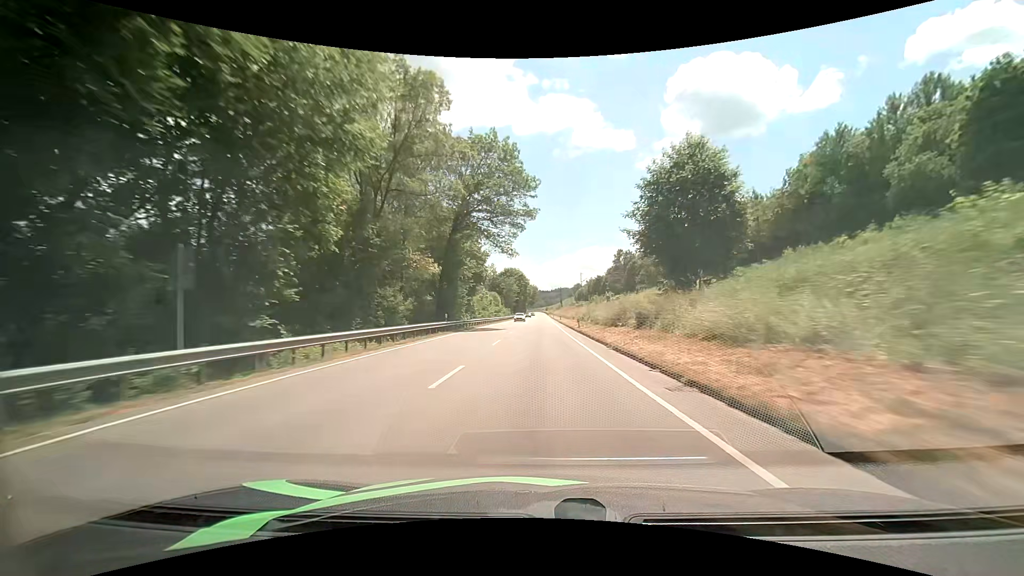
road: primary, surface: asphalt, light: Day
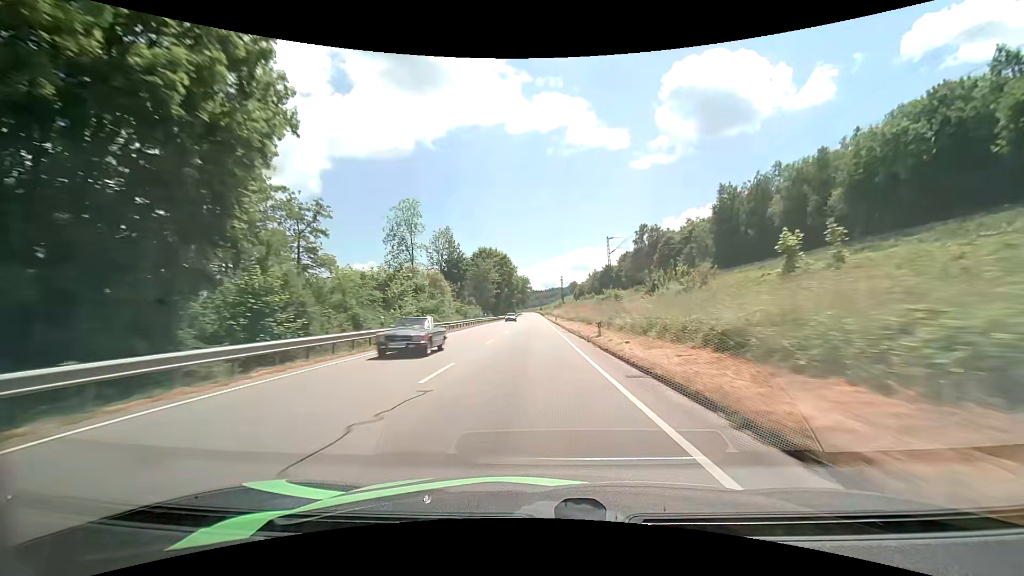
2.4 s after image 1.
(+0.4, +60.4) m; +1°
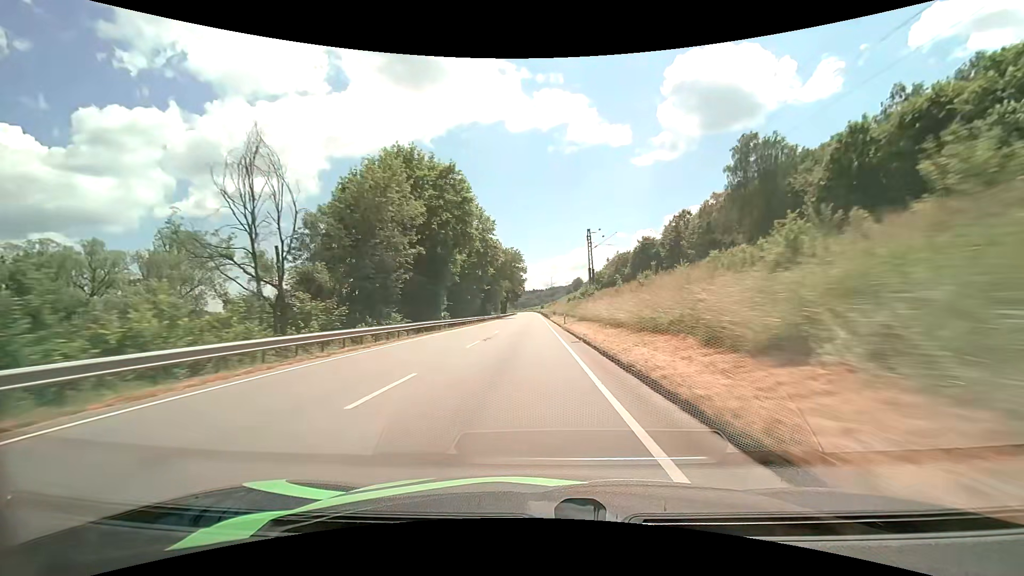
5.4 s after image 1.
(-0.3, +76.4) m; -1°
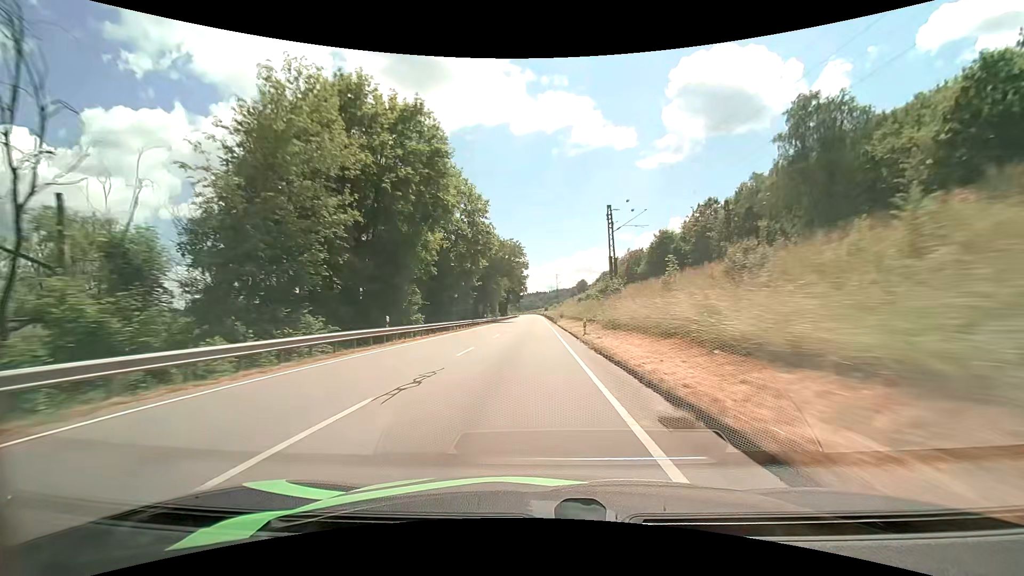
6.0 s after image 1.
(0.0, +15.3) m; 0°
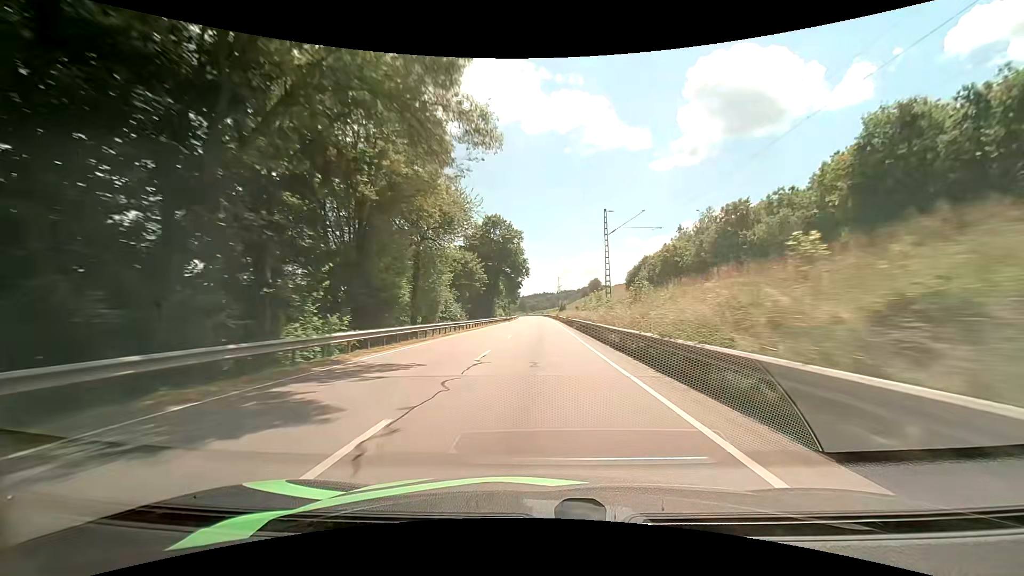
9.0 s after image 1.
(-0.8, +75.1) m; -1°
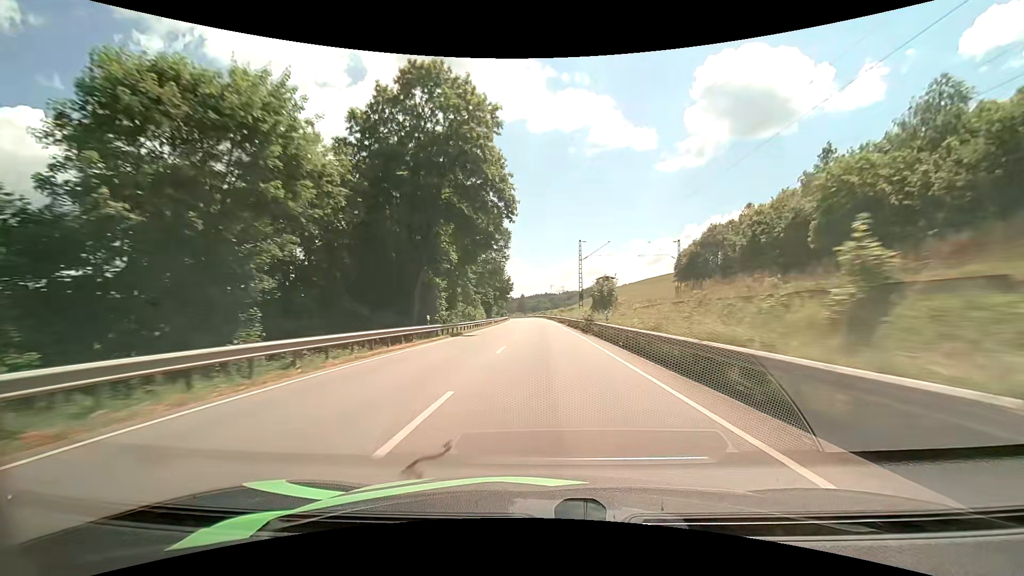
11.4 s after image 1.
(+0.1, +58.9) m; 0°
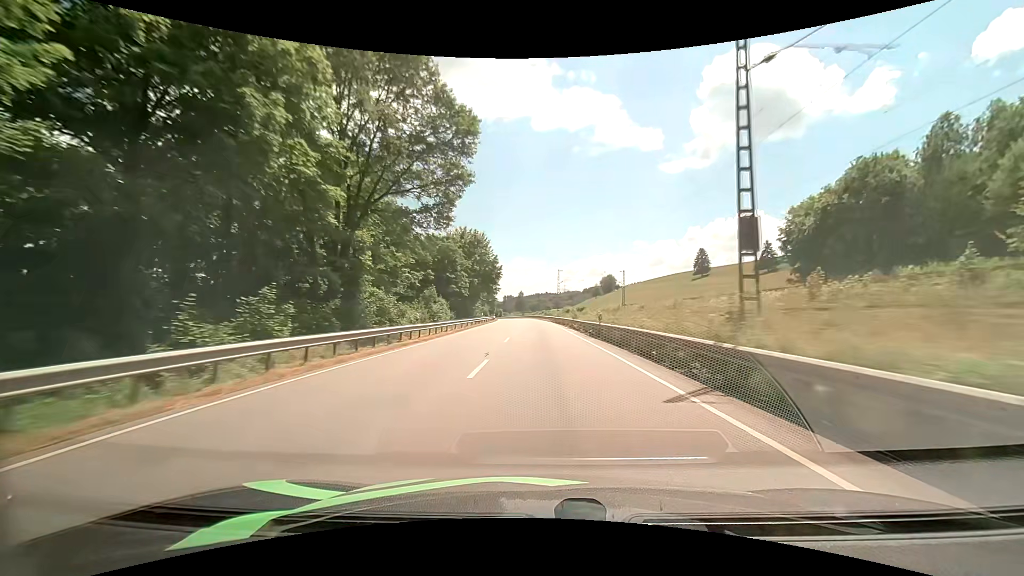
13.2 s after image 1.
(0.0, +43.7) m; 0°
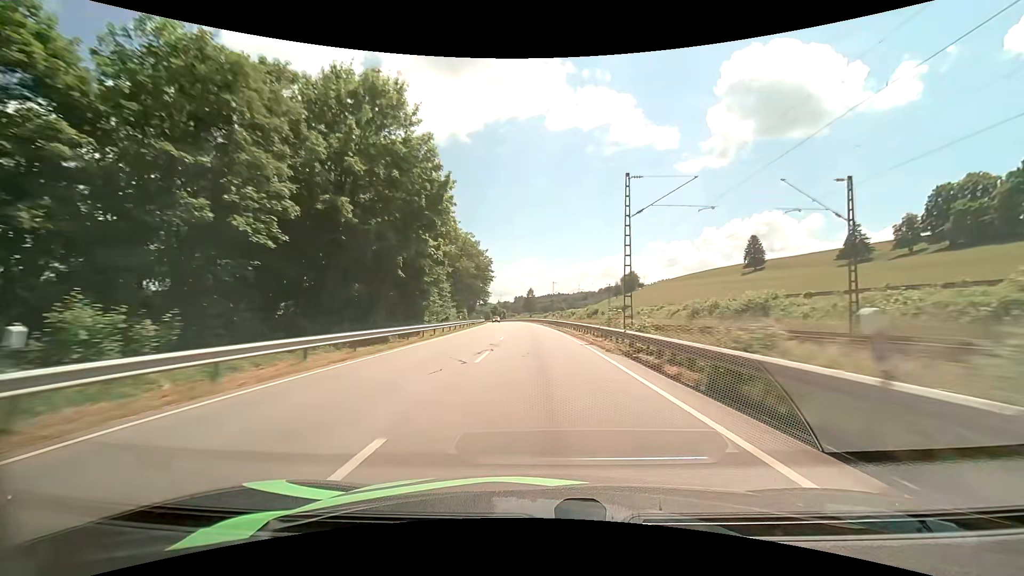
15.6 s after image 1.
(-0.6, +57.8) m; -1°
(0, +10) (0, +20) (0, +30) (-1, +40) (-1, +50) (-1, +60) (-2, +70) (-3, +80) (-4, +90) (-5, +100) m
